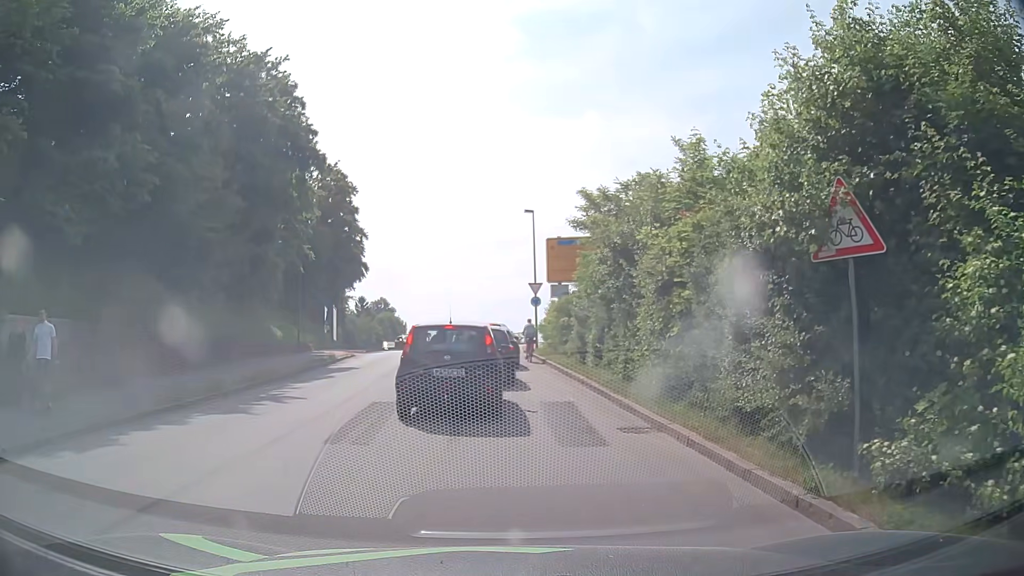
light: Day
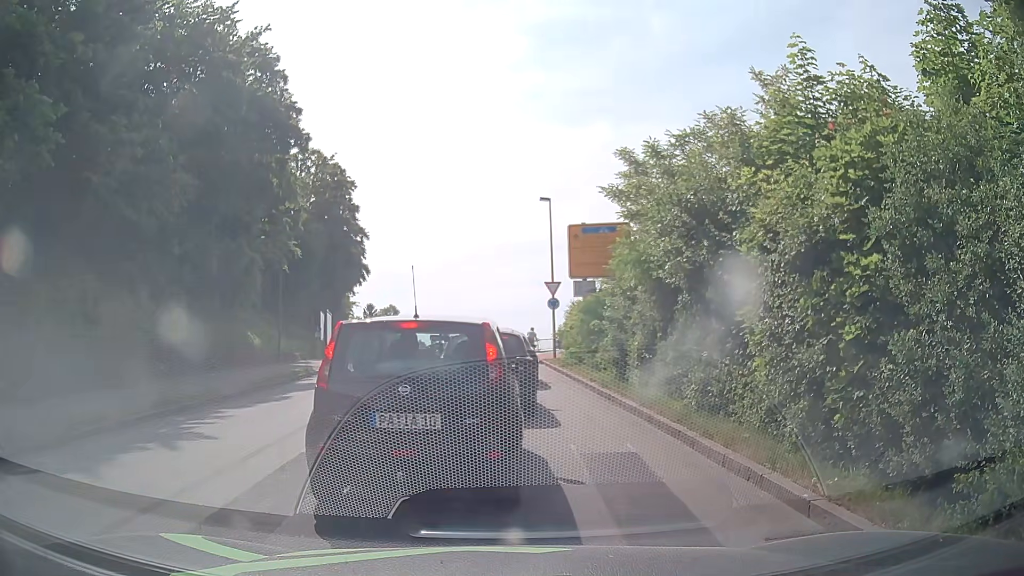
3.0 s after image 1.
(0.0, +5.0) m; +1°
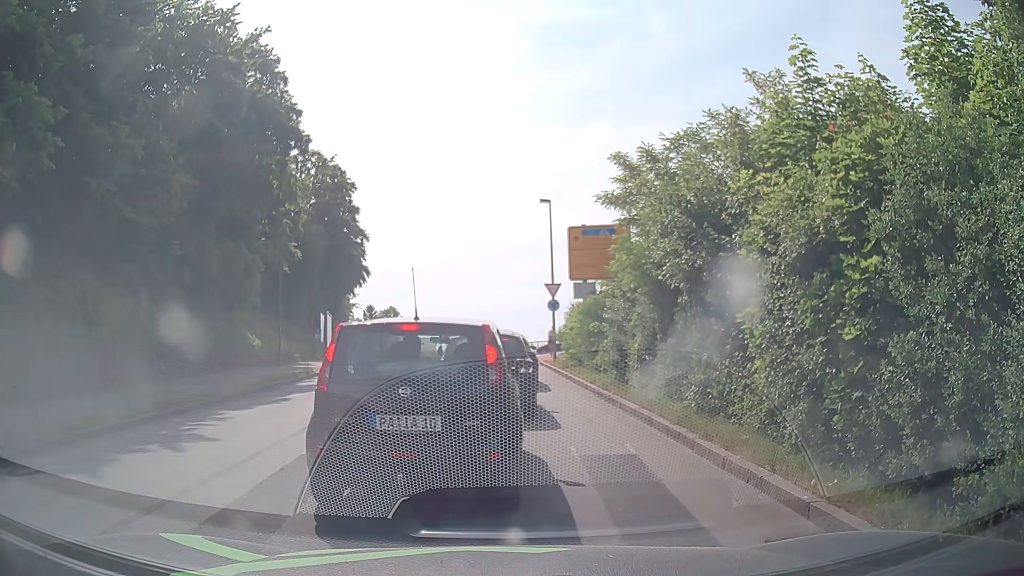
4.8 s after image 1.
(0.0, +0.1) m; 0°
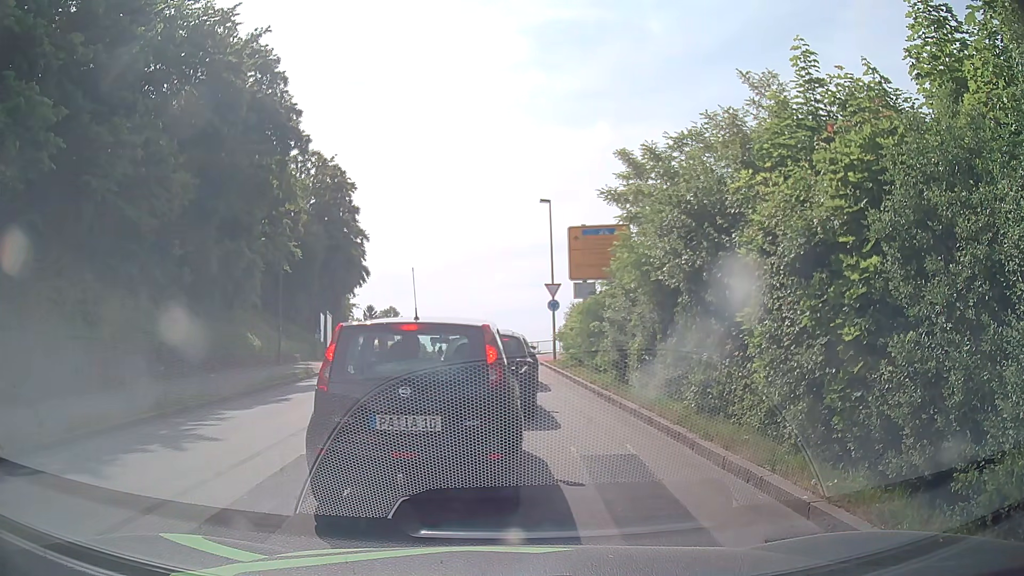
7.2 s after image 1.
(0.0, 0.0) m; 0°
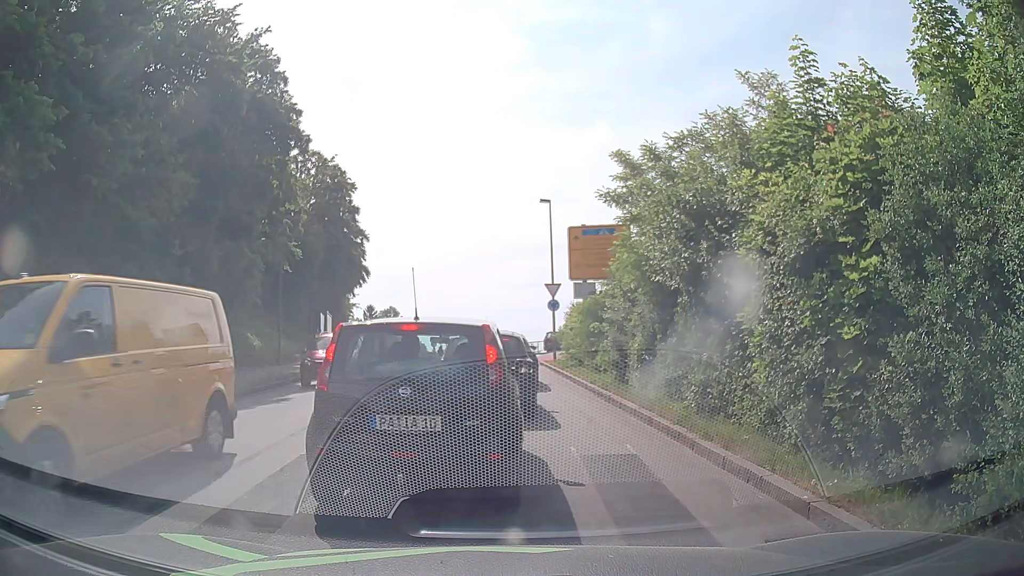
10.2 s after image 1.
(0.0, 0.0) m; 0°
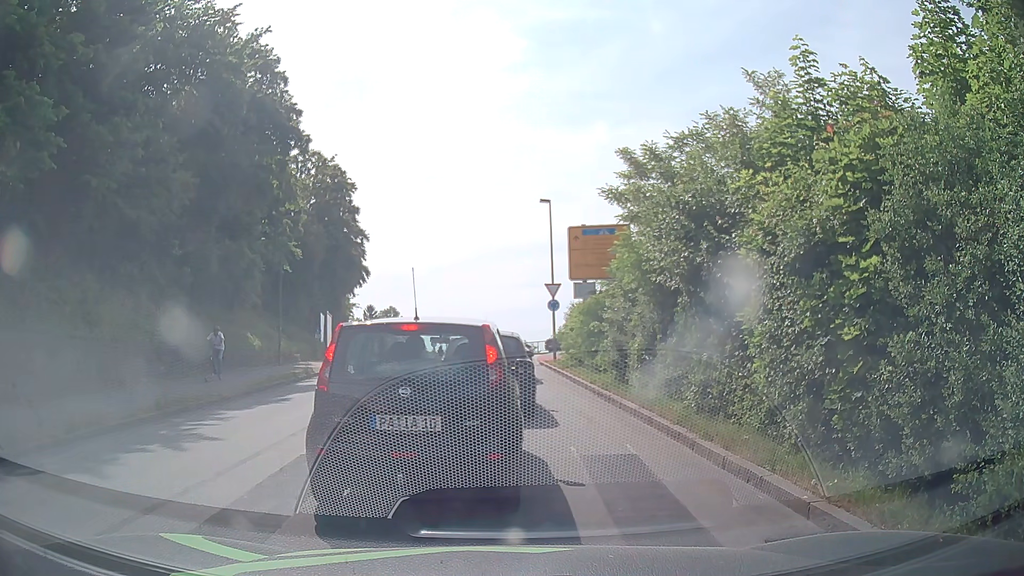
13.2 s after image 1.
(0.0, 0.0) m; 0°
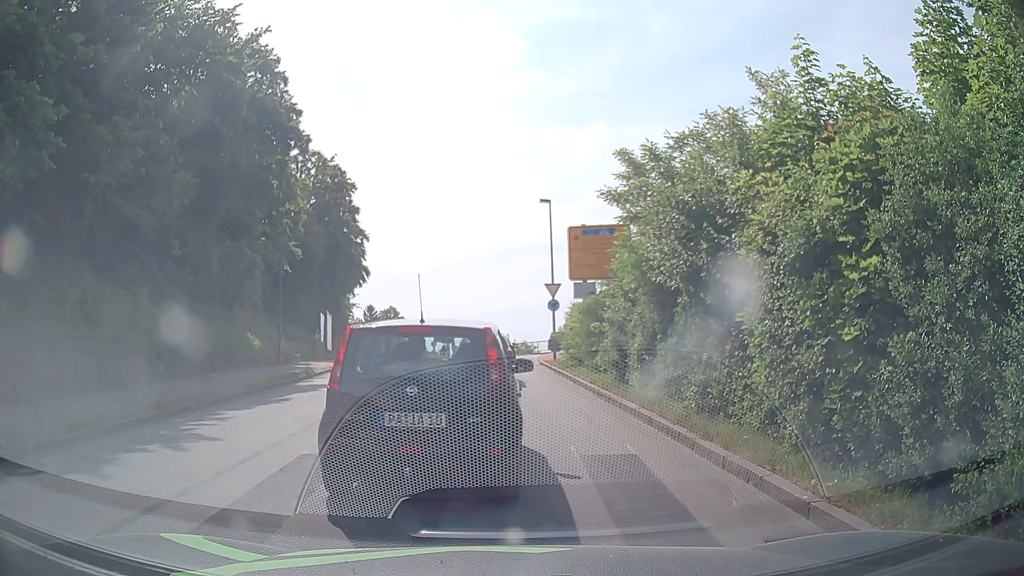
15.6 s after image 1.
(0.0, 0.0) m; 0°
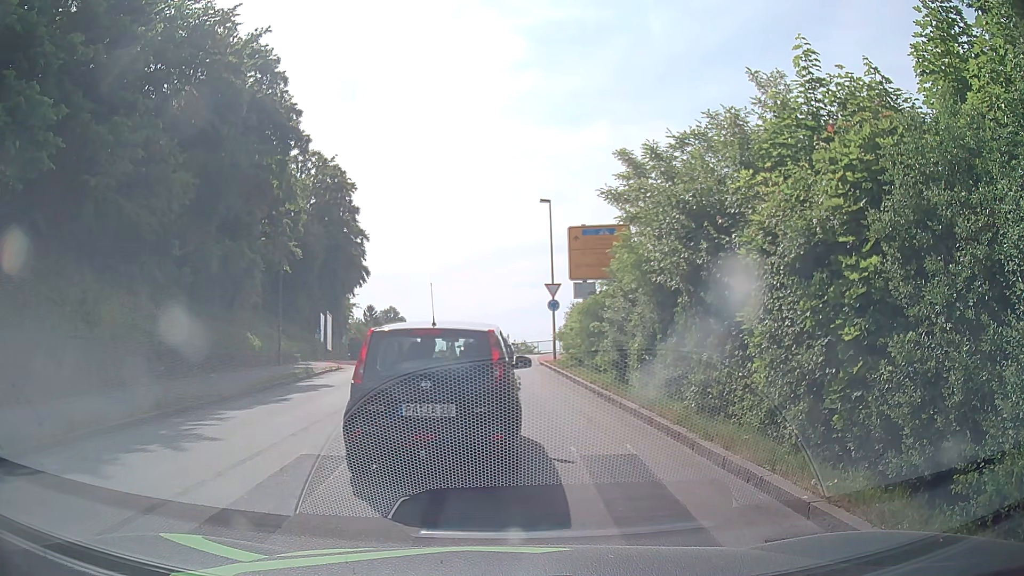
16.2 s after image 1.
(0.0, 0.0) m; 0°
